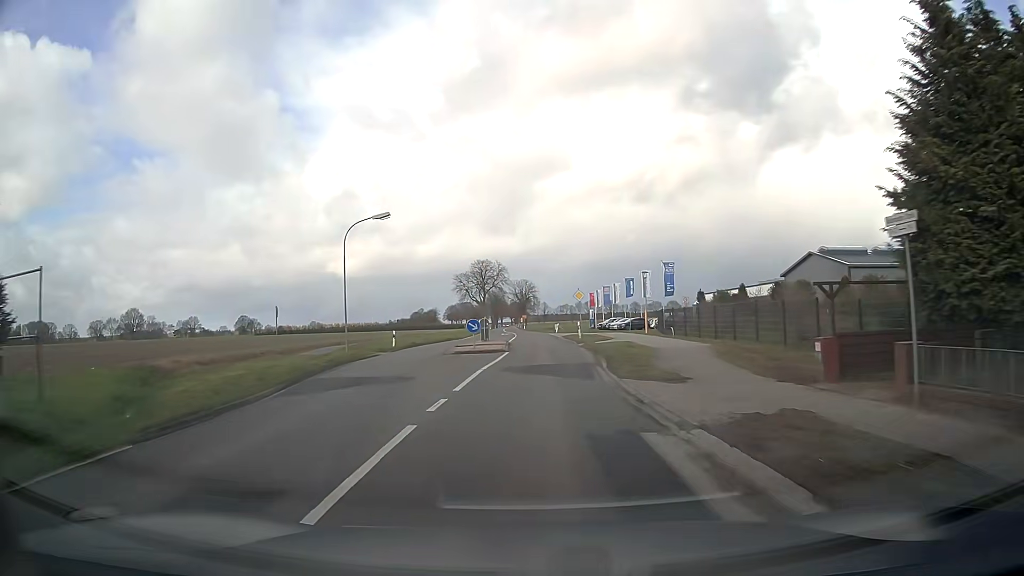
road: secondary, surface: asphalt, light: Day
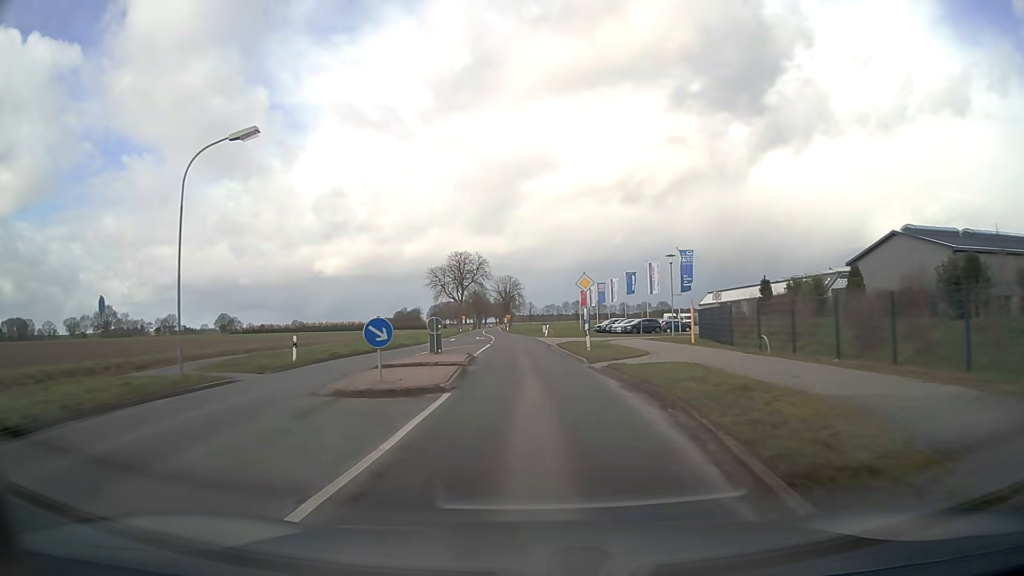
(+0.3, +16.0) m; +2°
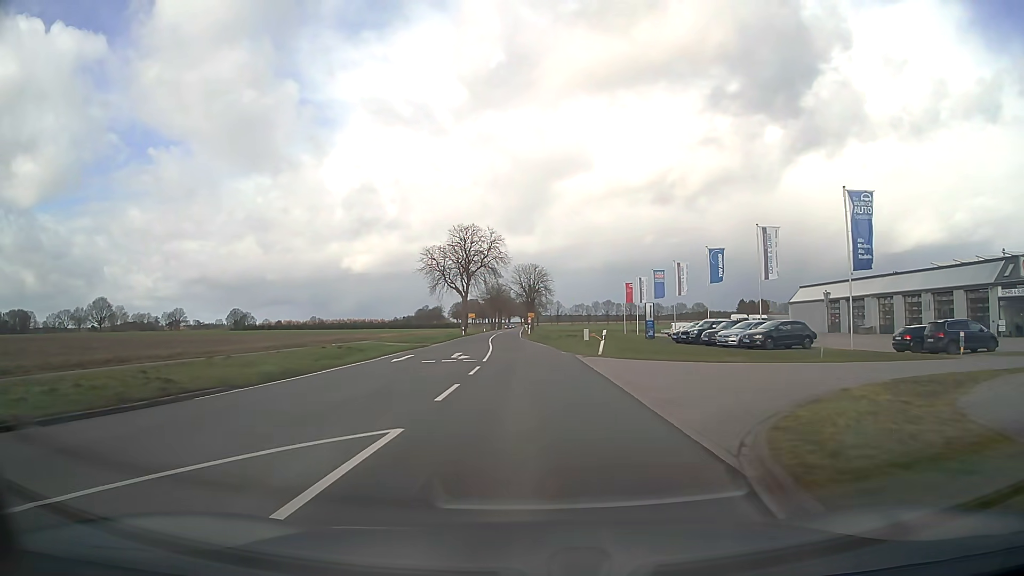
(-0.5, +31.8) m; -2°
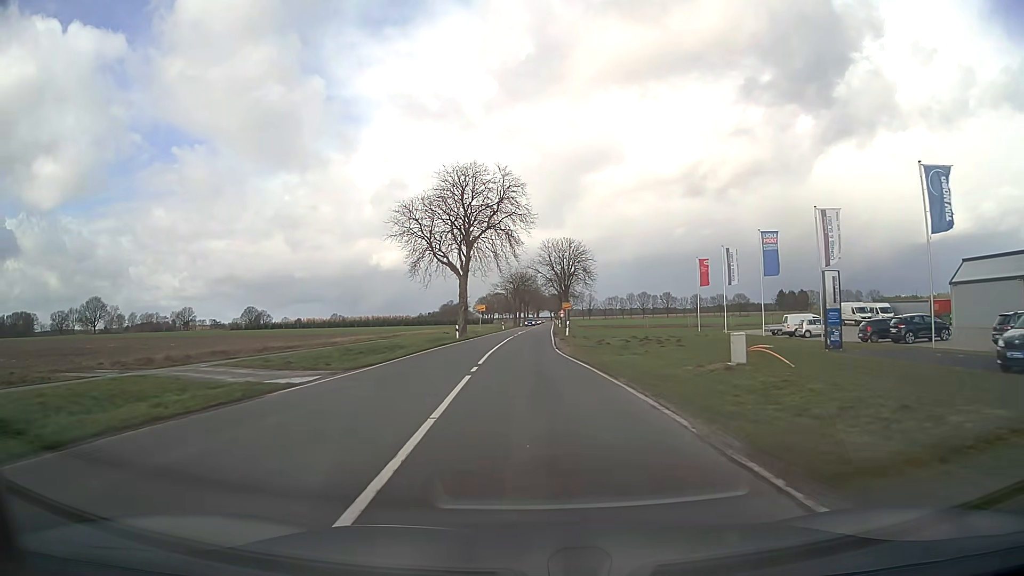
(-0.7, +31.8) m; -2°
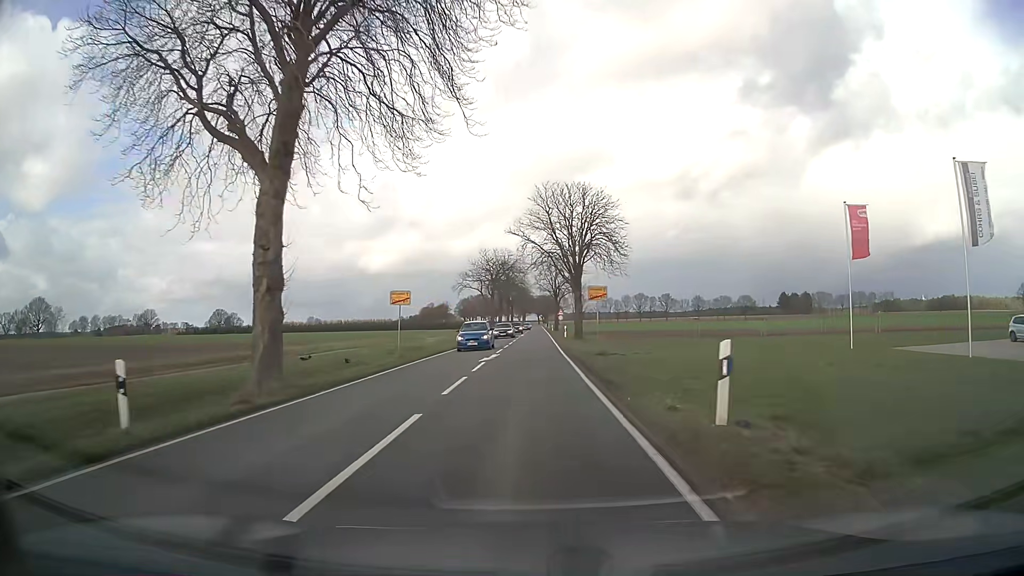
(0.0, +39.7) m; +1°
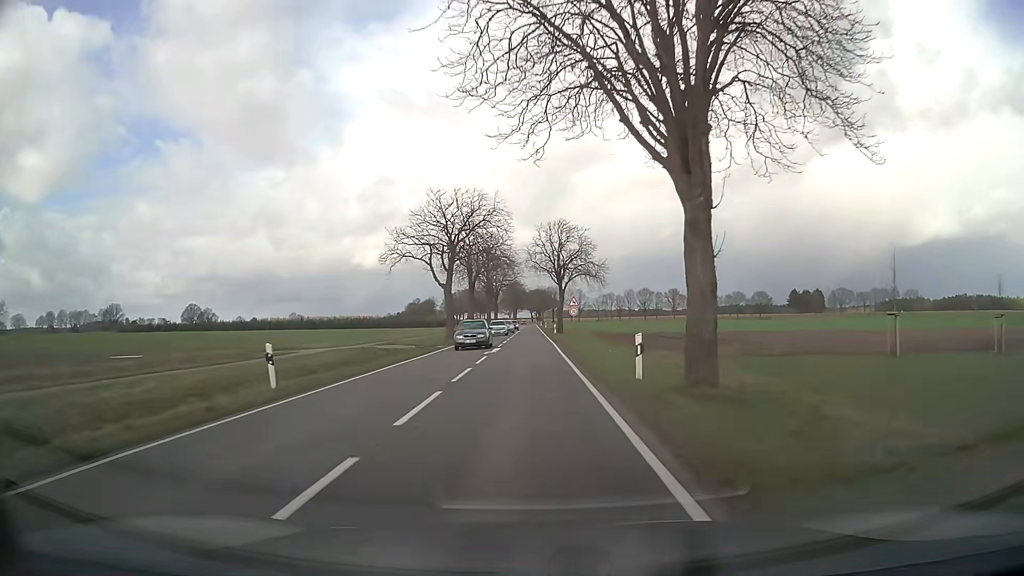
(+0.4, +40.1) m; +1°
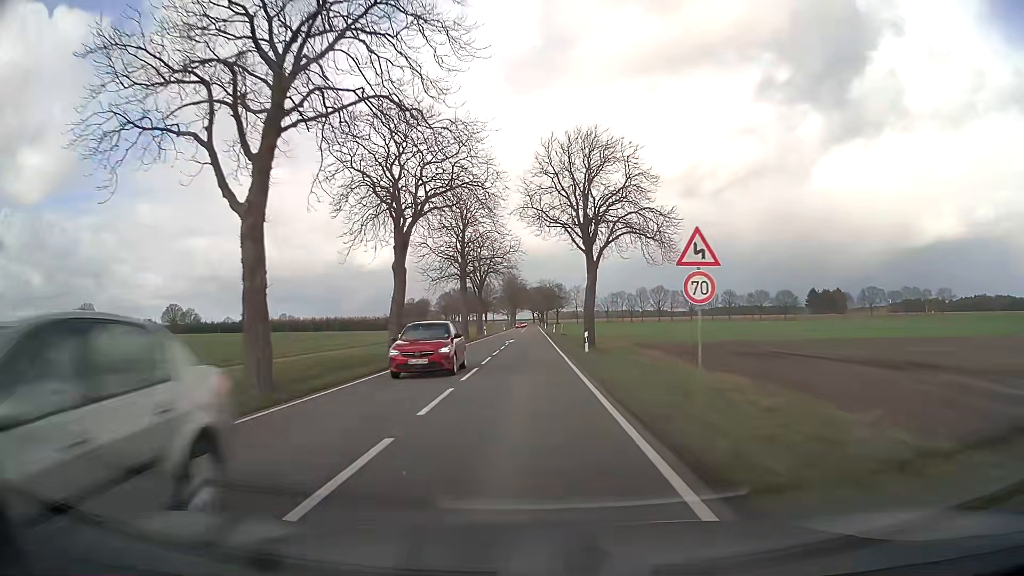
(+0.1, +36.5) m; 0°
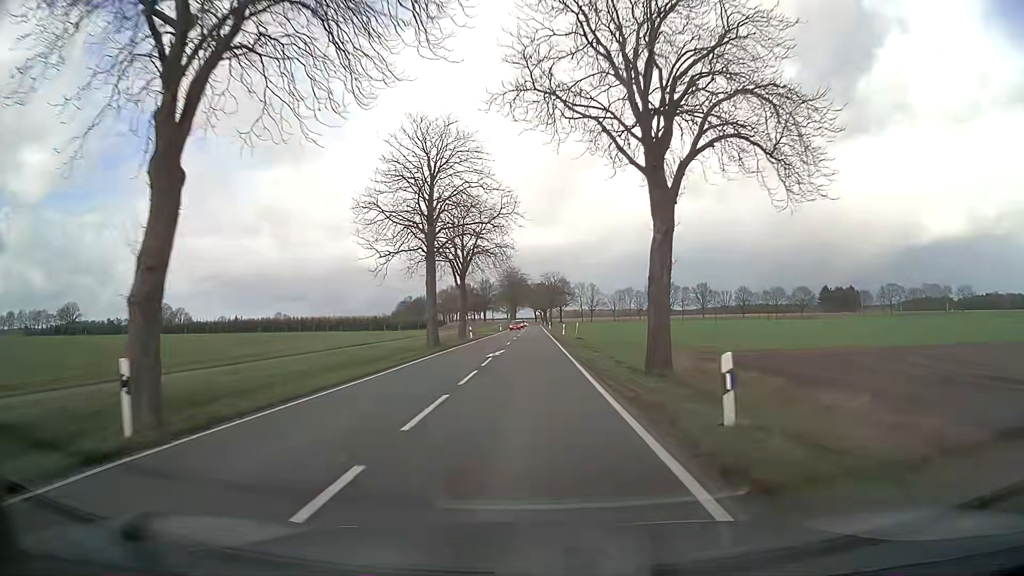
(0.0, +20.4) m; 0°
(0, +10) (0, +20) (0, +30) (0, +40) (0, +50) (0, +60) (0, +70) (0, +80) (0, +90) (0, +100) m
